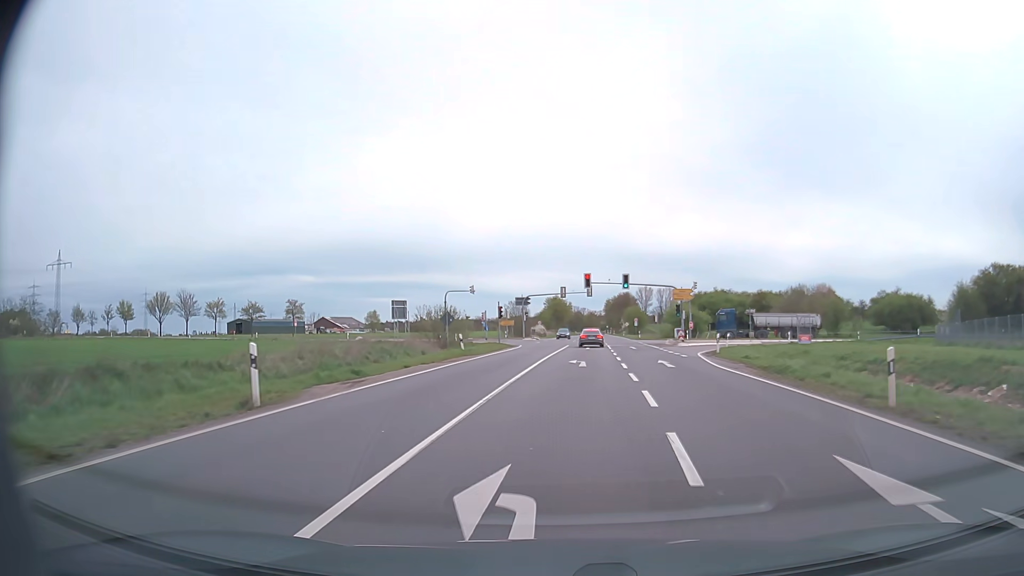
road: secondary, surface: asphalt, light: Day
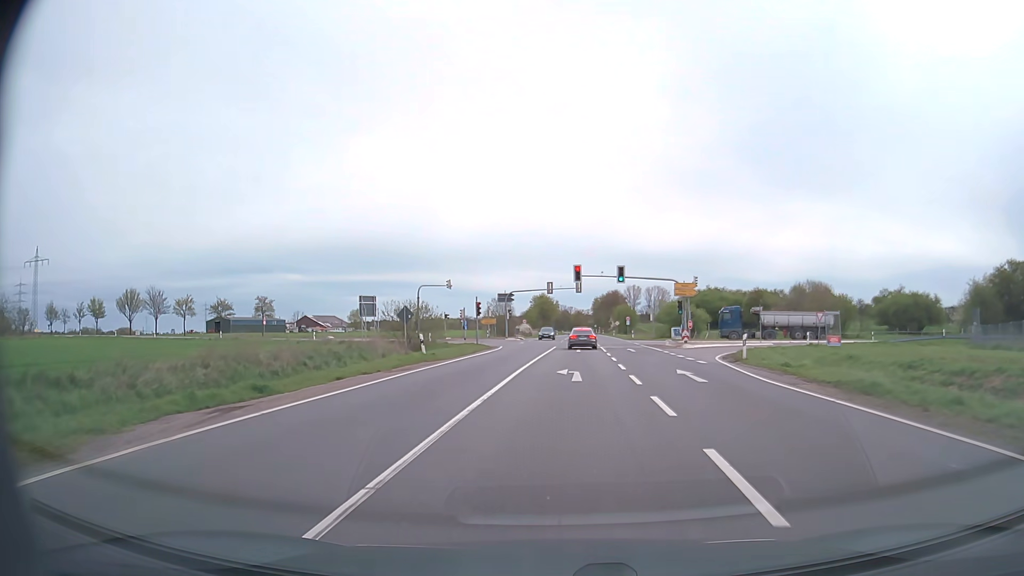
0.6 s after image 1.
(+0.1, +7.2) m; +1°
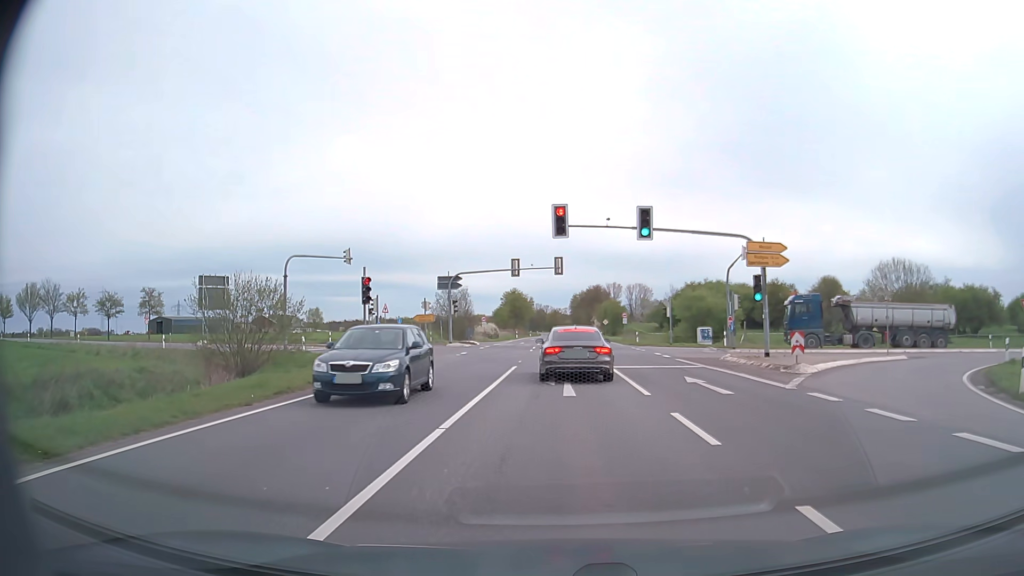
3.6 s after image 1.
(+0.6, +25.7) m; +2°
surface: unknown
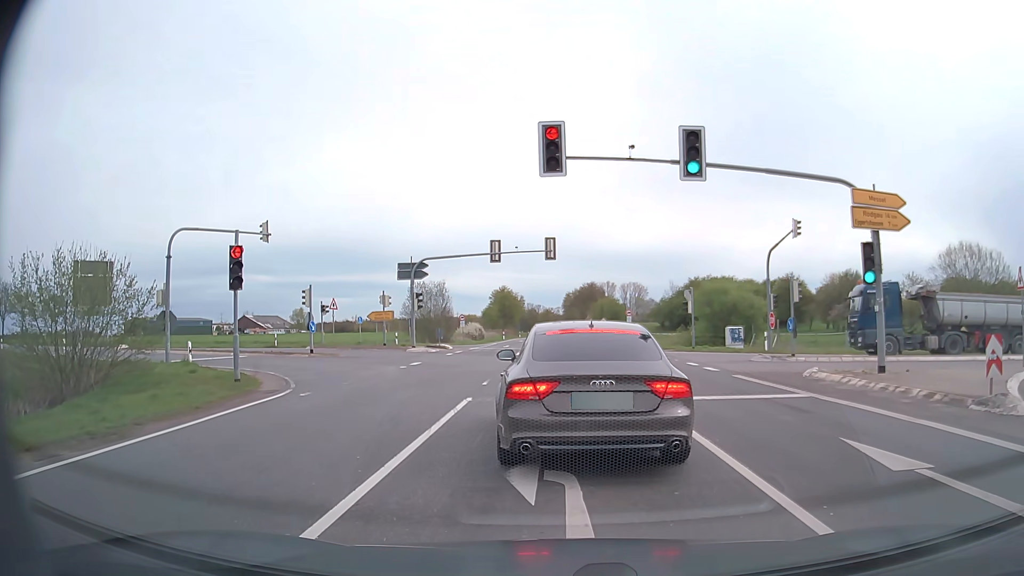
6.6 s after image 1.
(+0.1, +10.7) m; +1°
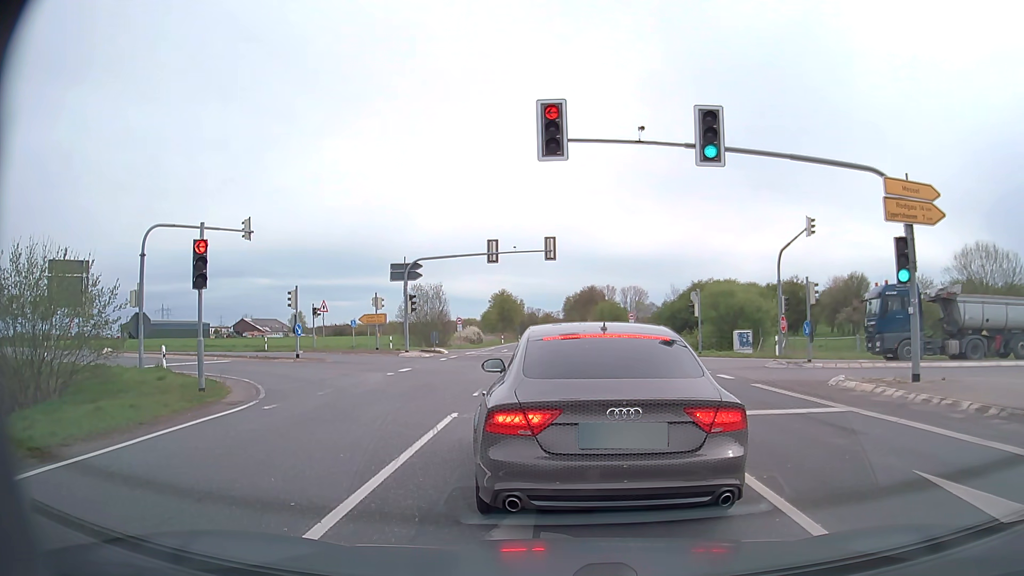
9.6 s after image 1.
(0.0, +1.8) m; 0°
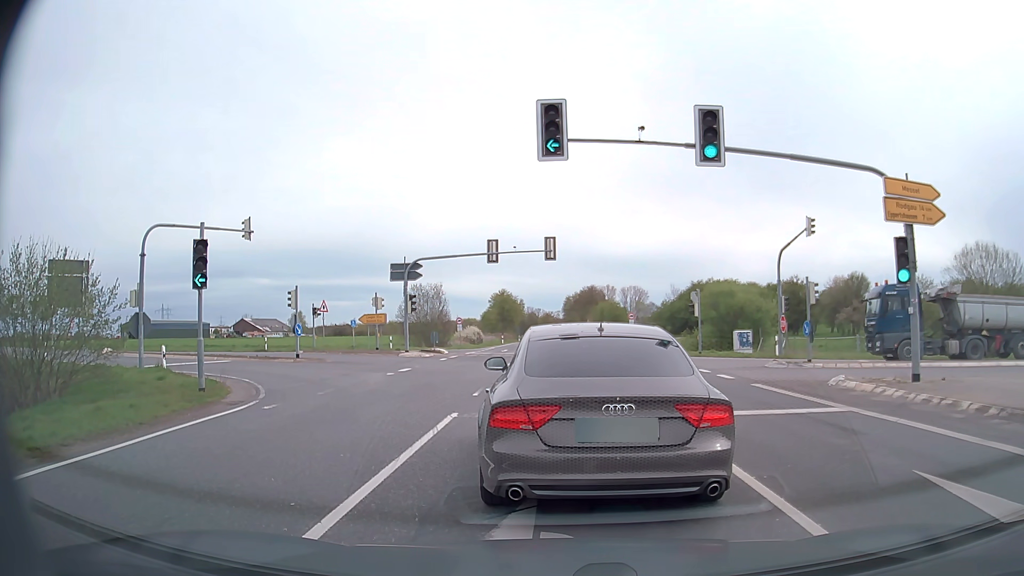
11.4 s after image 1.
(0.0, 0.0) m; 0°
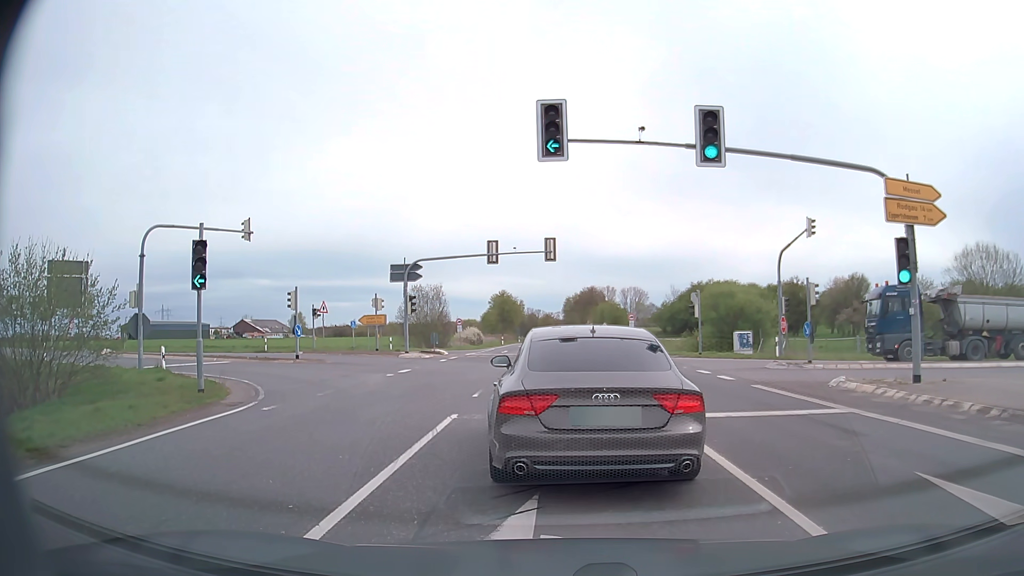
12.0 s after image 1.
(0.0, 0.0) m; 0°
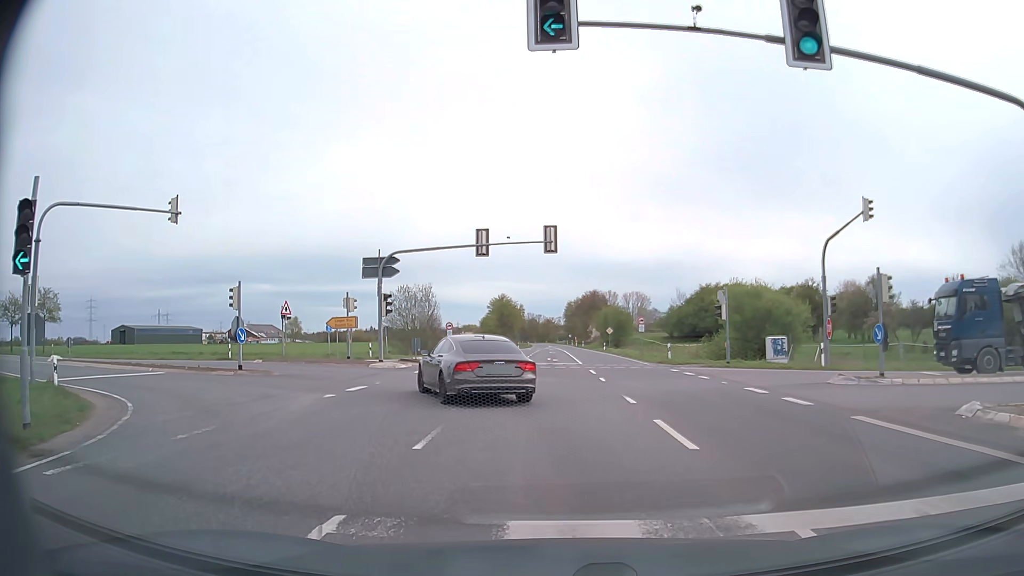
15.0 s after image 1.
(-0.1, +6.7) m; -1°
(0, +10) (-2, +20) (-8, +27) (-17, +32) (-27, +35) (-36, +39) (-45, +42) (-55, +45) (-64, +49) (-74, +52) m
